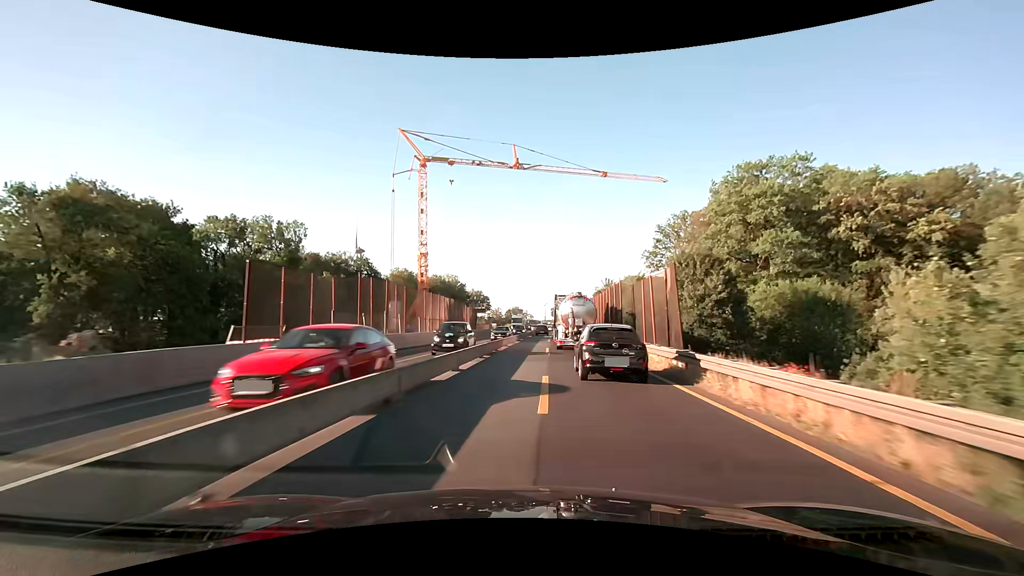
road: motorway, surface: asphalt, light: Day
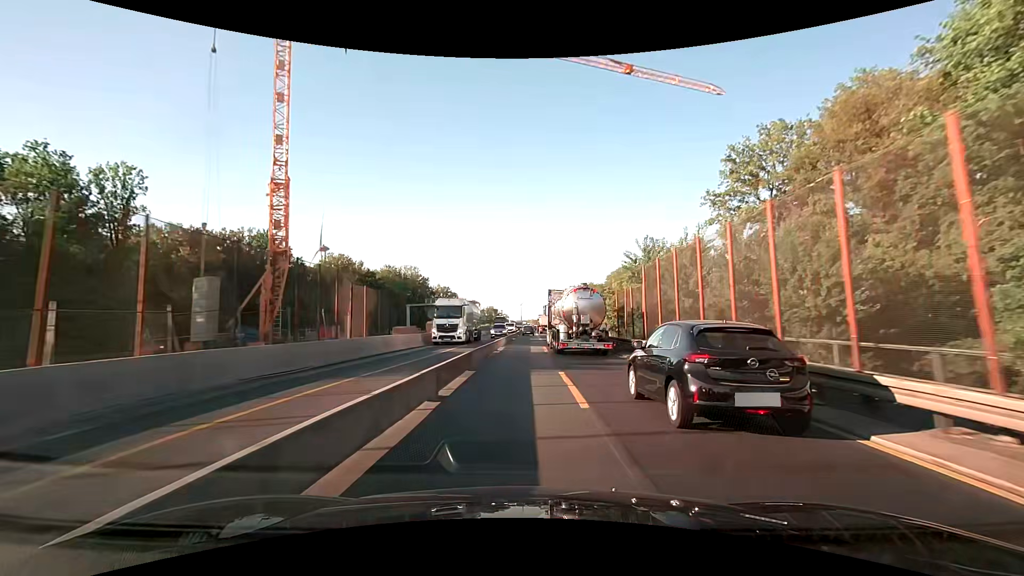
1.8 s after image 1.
(+0.6, +36.1) m; +3°
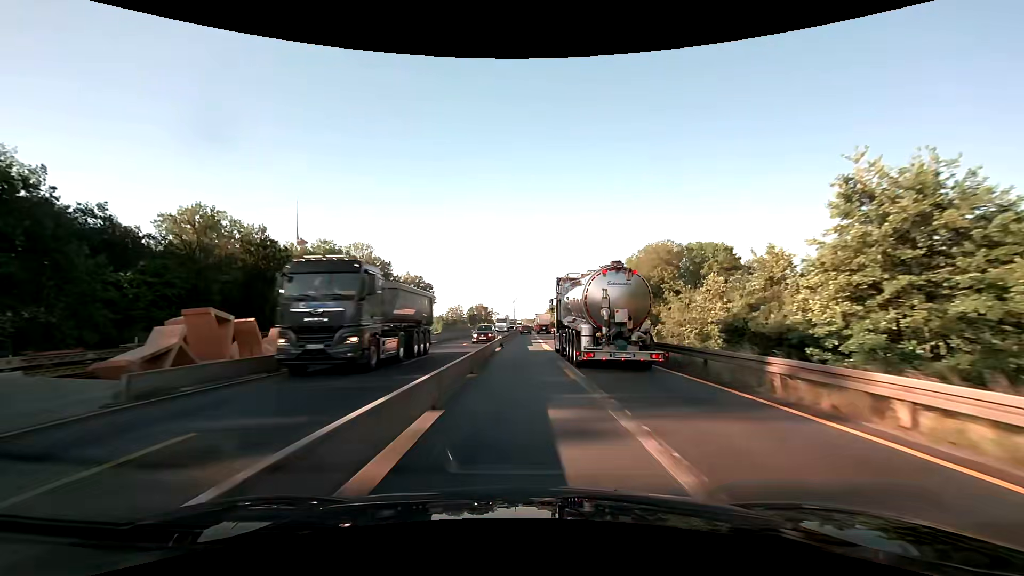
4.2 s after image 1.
(+0.3, +49.1) m; +1°
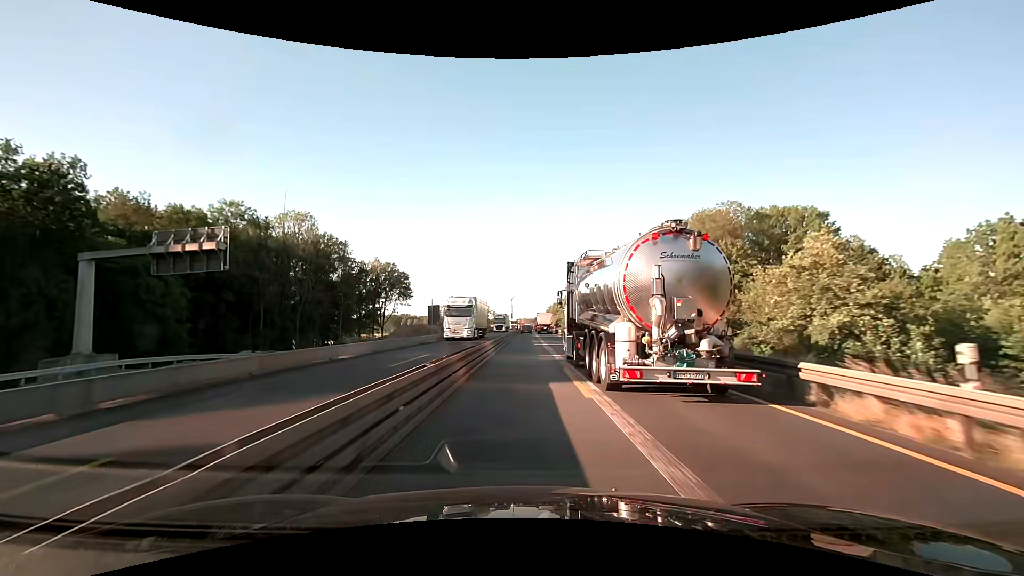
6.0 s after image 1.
(+0.1, +37.1) m; 0°
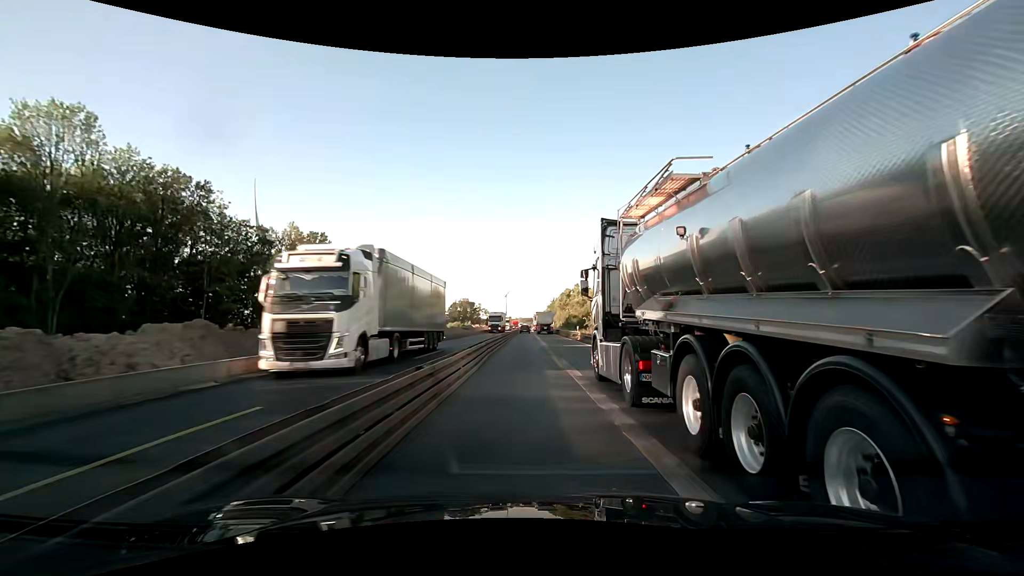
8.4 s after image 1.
(+0.3, +49.8) m; 0°
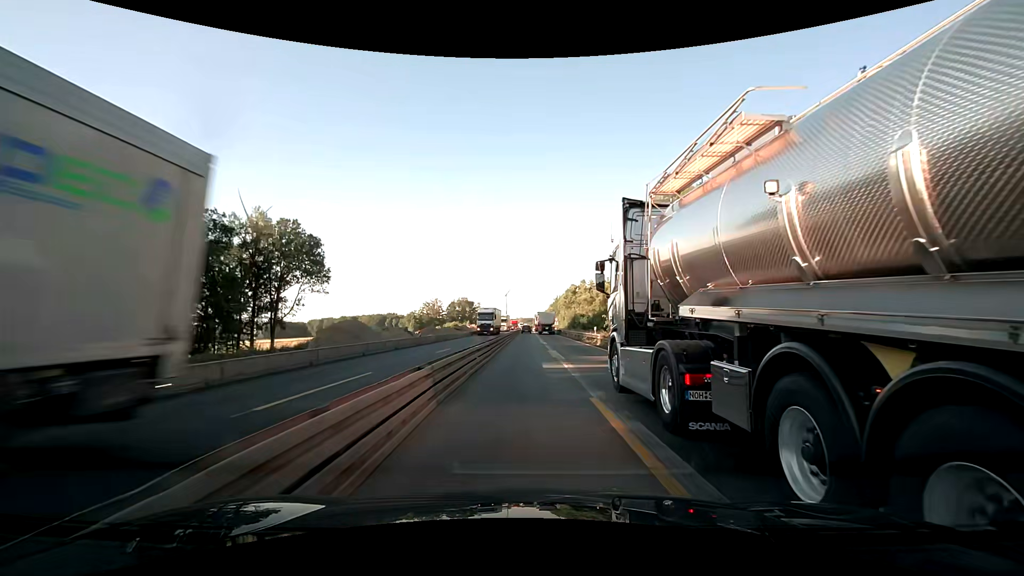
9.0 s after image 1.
(0.0, +12.5) m; 0°
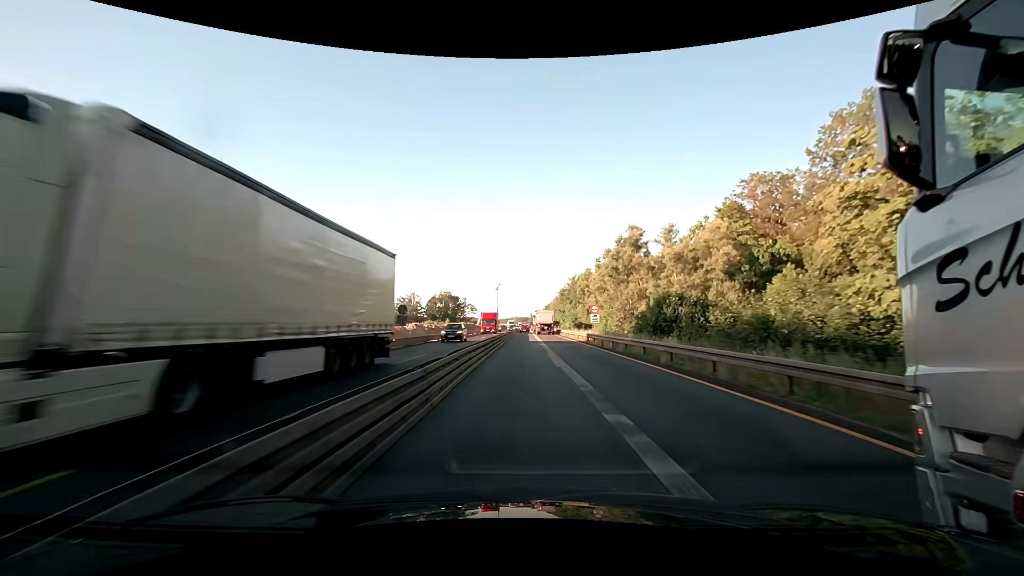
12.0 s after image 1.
(+0.5, +62.5) m; +1°
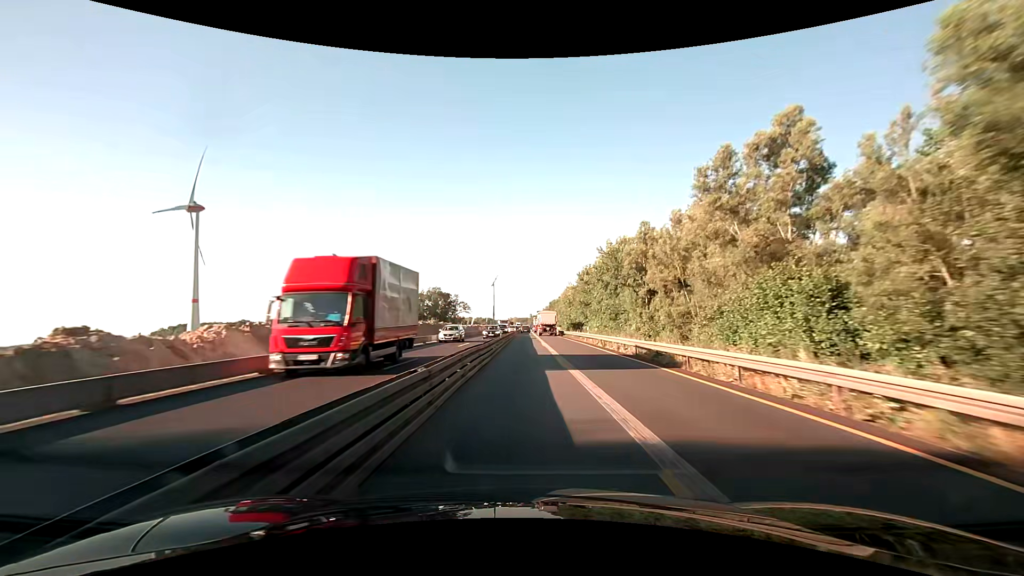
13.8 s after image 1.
(-0.1, +37.4) m; 0°
(0, +10) (0, +20) (0, +30) (0, +40) (0, +50) (0, +60) (0, +70) (0, +80) (0, +90) (+1, +100) m
